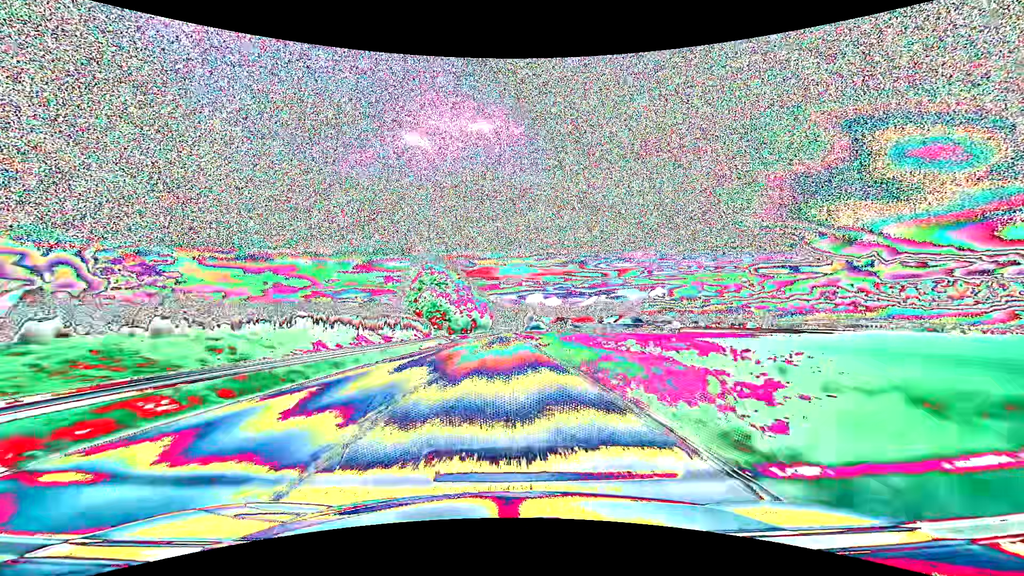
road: primary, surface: asphalt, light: Day
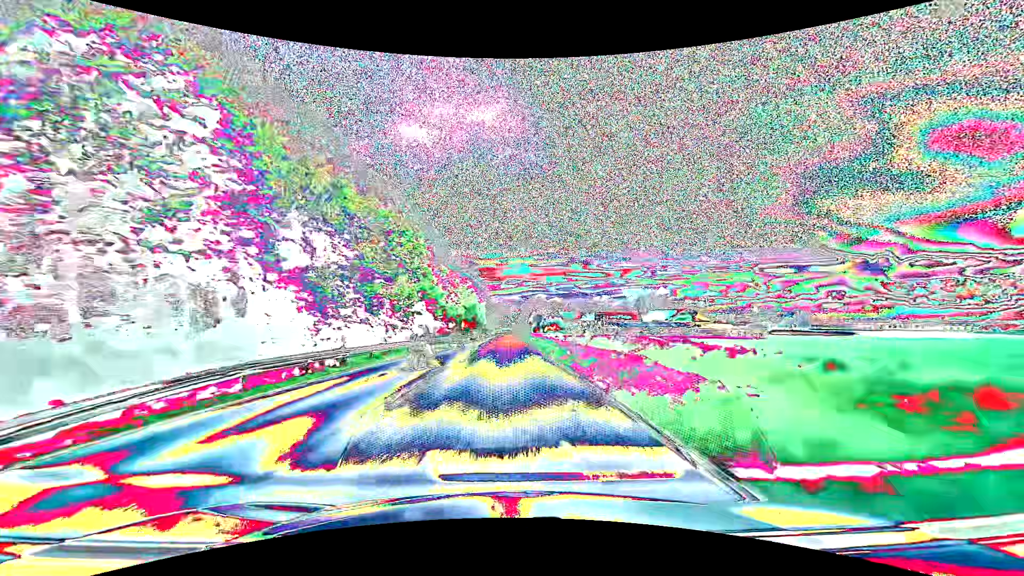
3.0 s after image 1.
(-0.1, +79.2) m; 0°
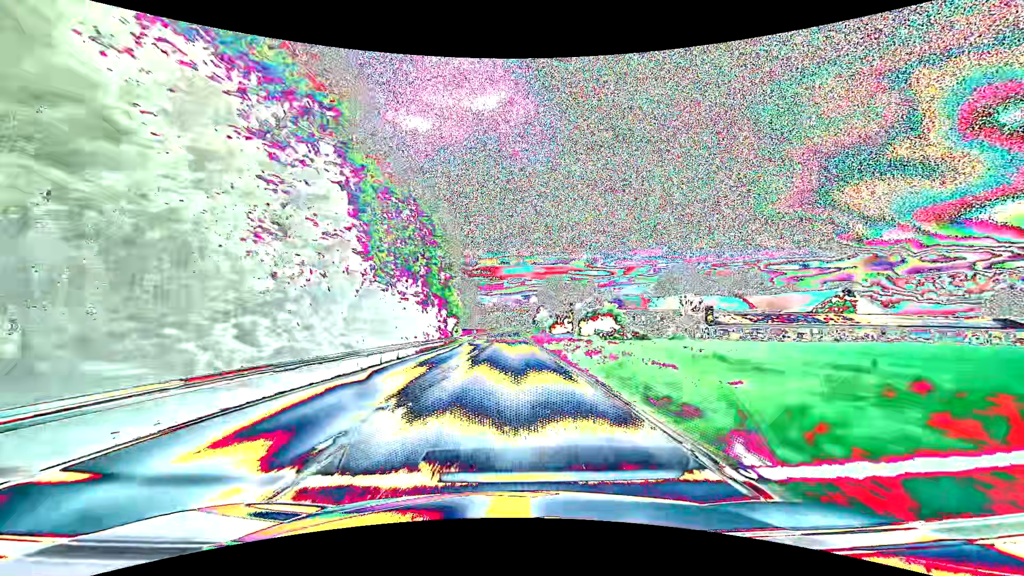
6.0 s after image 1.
(-0.1, +79.2) m; 0°
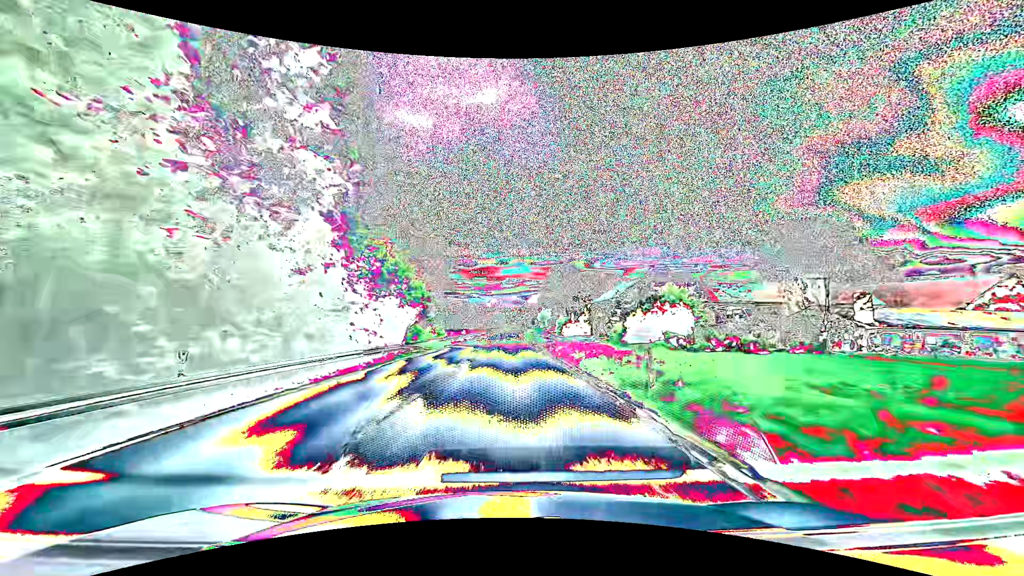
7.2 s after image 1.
(+0.1, +31.6) m; 0°
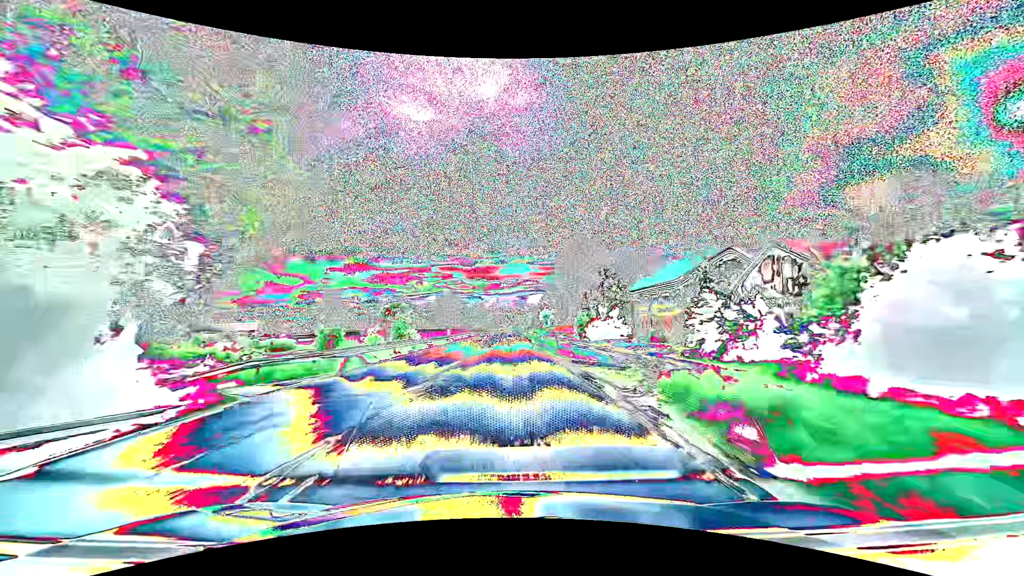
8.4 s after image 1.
(+0.1, +31.6) m; 0°
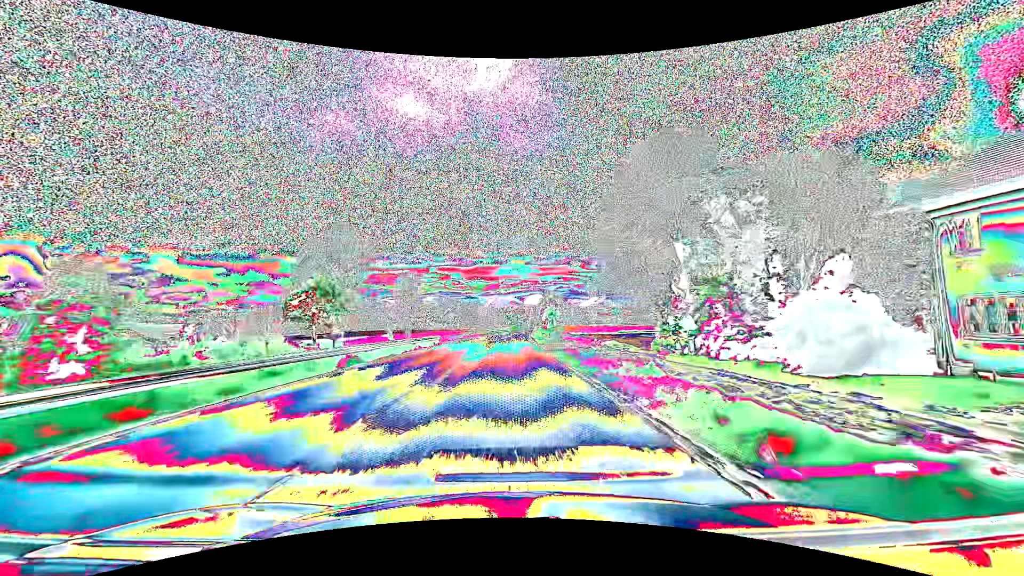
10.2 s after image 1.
(0.0, +47.4) m; 0°
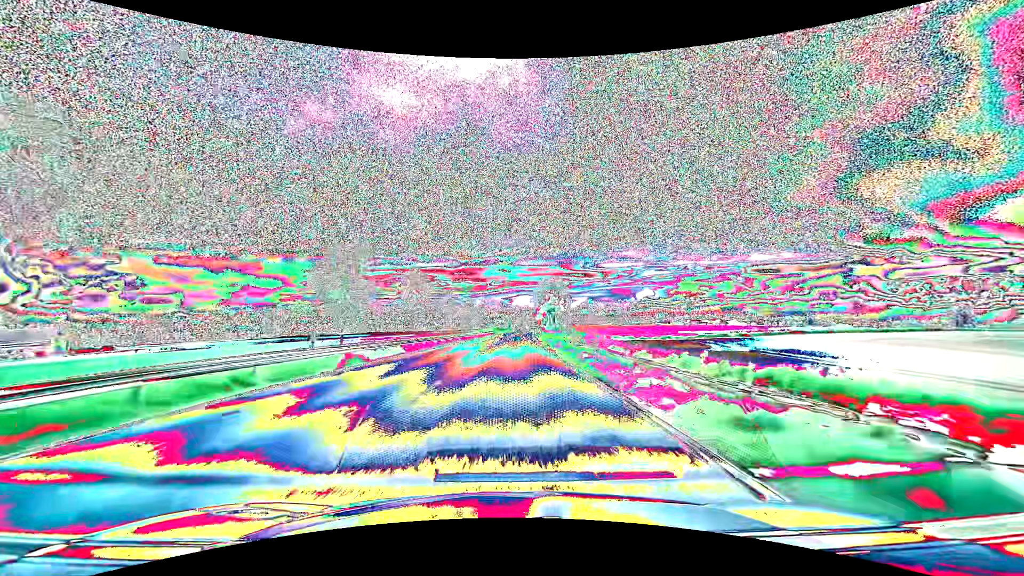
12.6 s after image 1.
(+0.6, +63.1) m; +1°
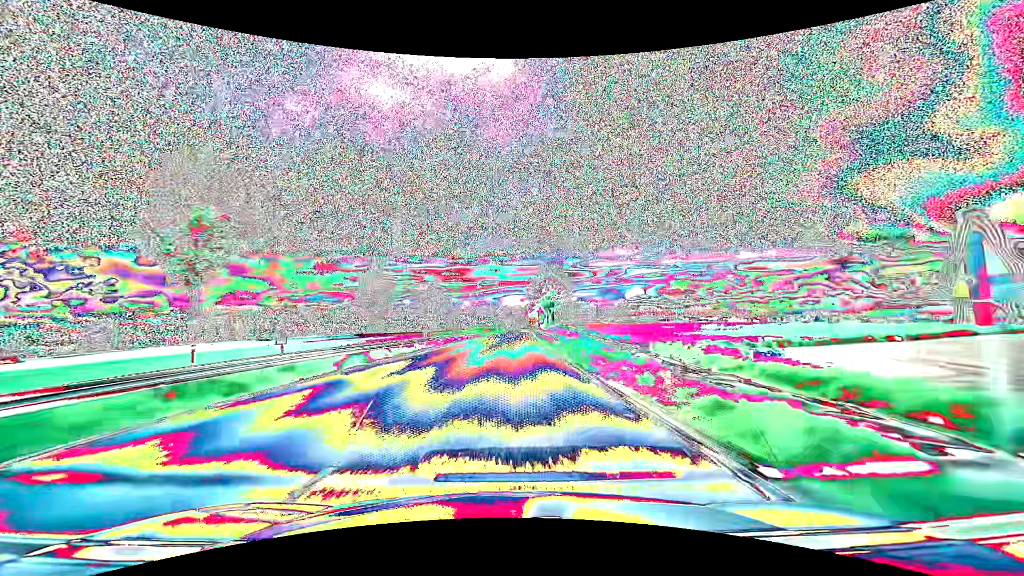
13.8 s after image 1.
(+0.4, +31.6) m; +1°
(0, +10) (0, +20) (0, +30) (0, +40) (+1, +50) (+1, +60) (+1, +70) (+2, +80) (+2, +90) (+2, +100) m
